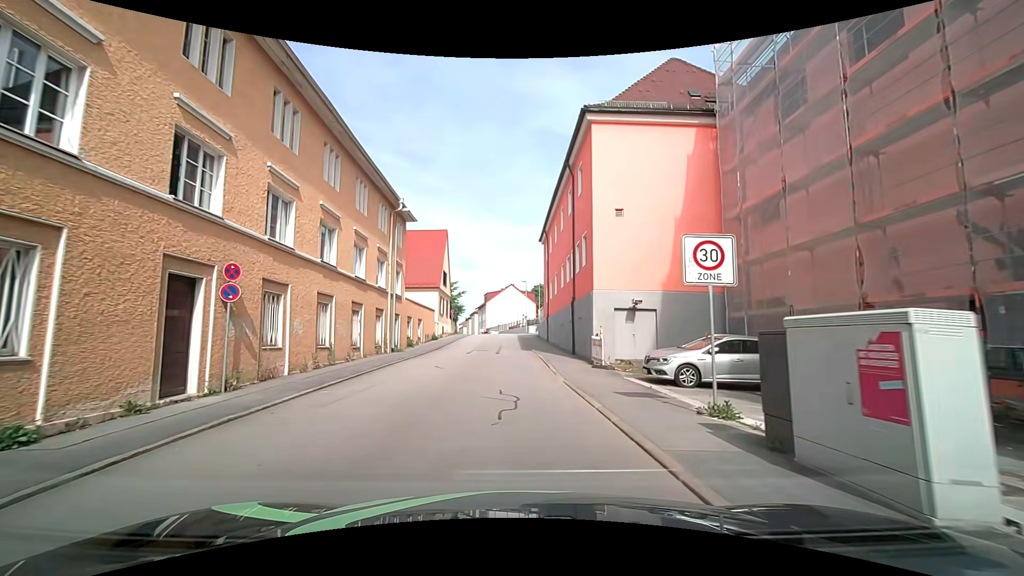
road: residential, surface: asphalt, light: Day
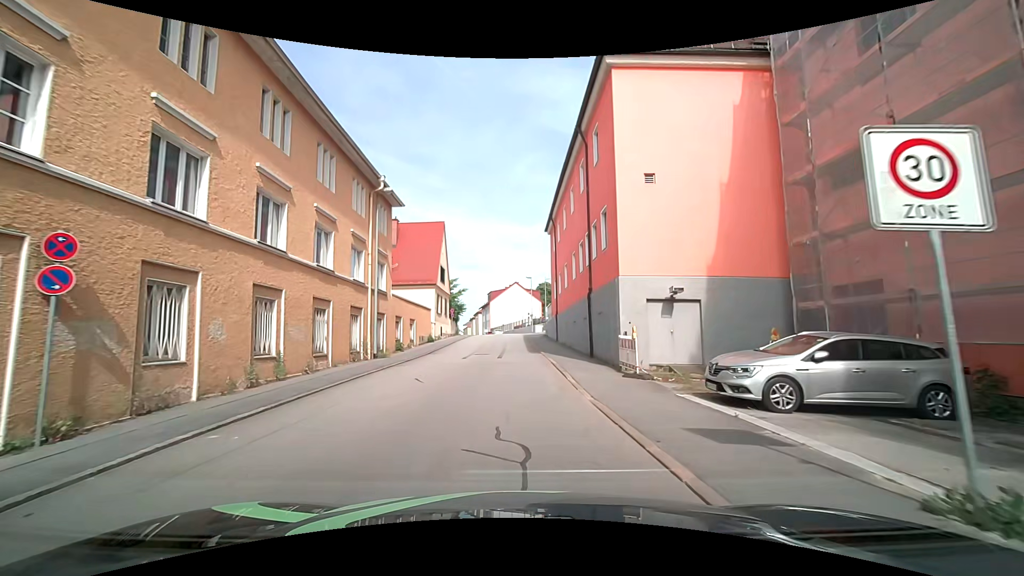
(0.0, +4.6) m; -1°
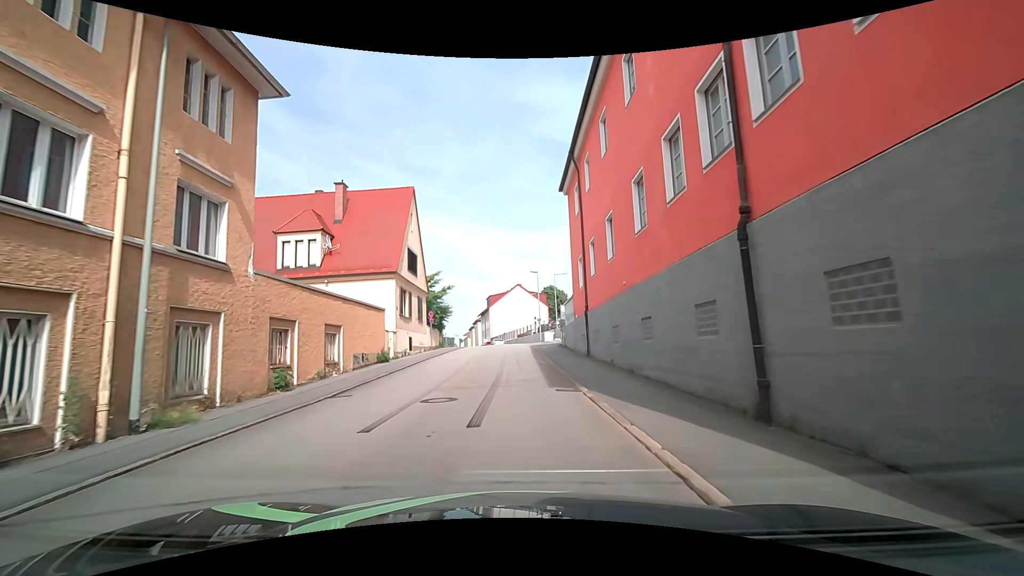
(+0.1, +15.0) m; -1°
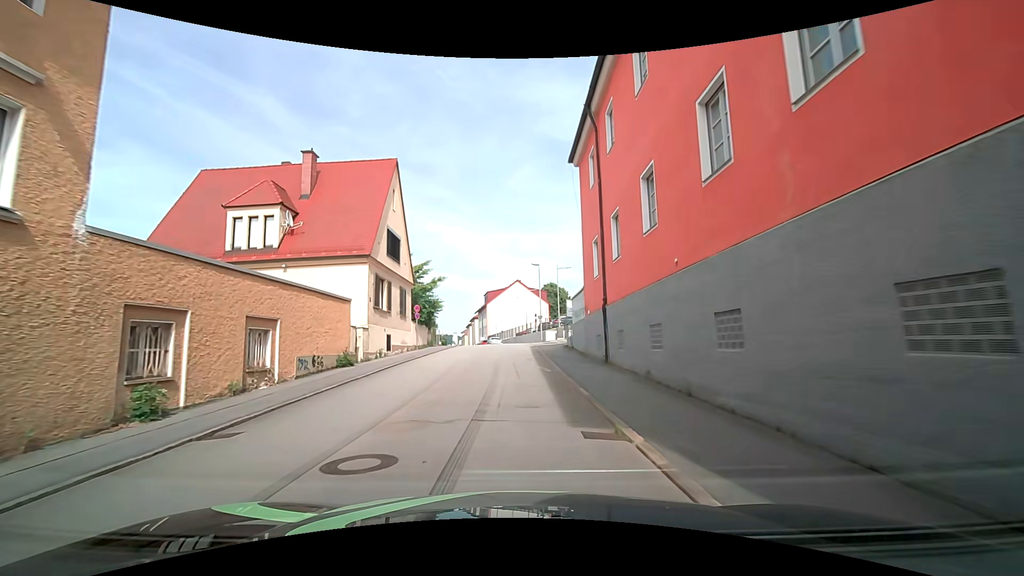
(+0.1, +5.1) m; +1°
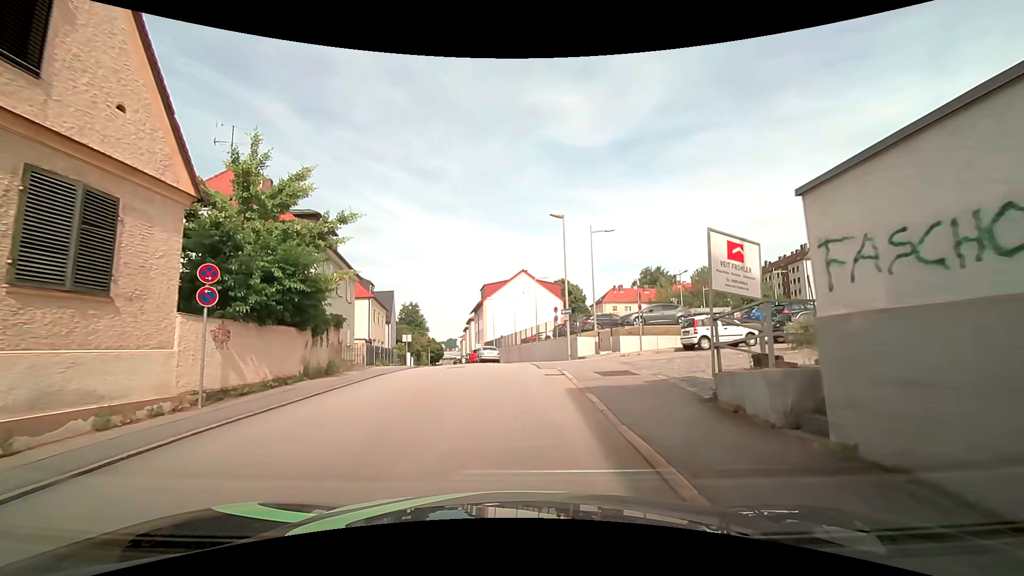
(-0.1, +22.9) m; -1°
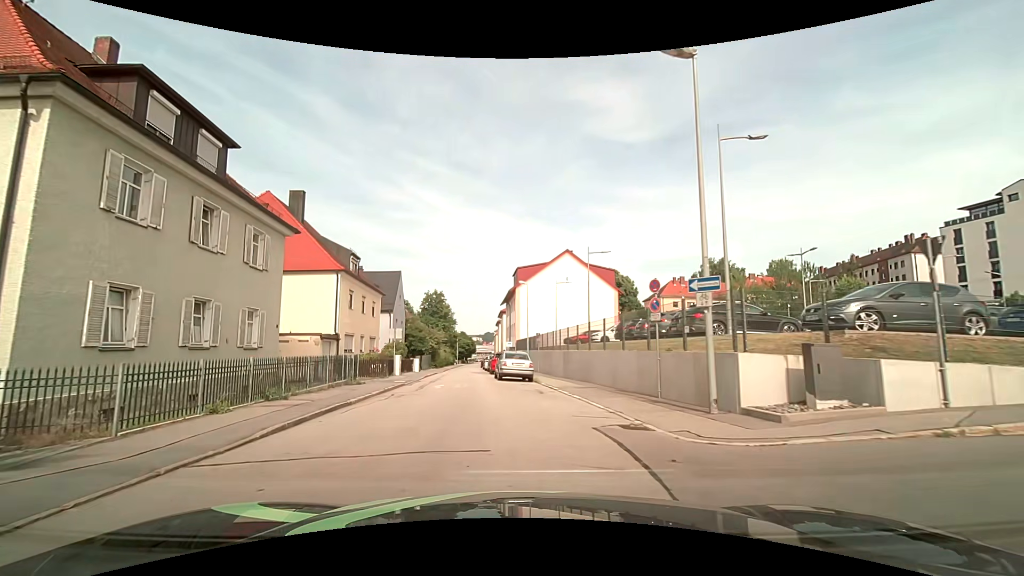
(0.0, +16.3) m; -4°
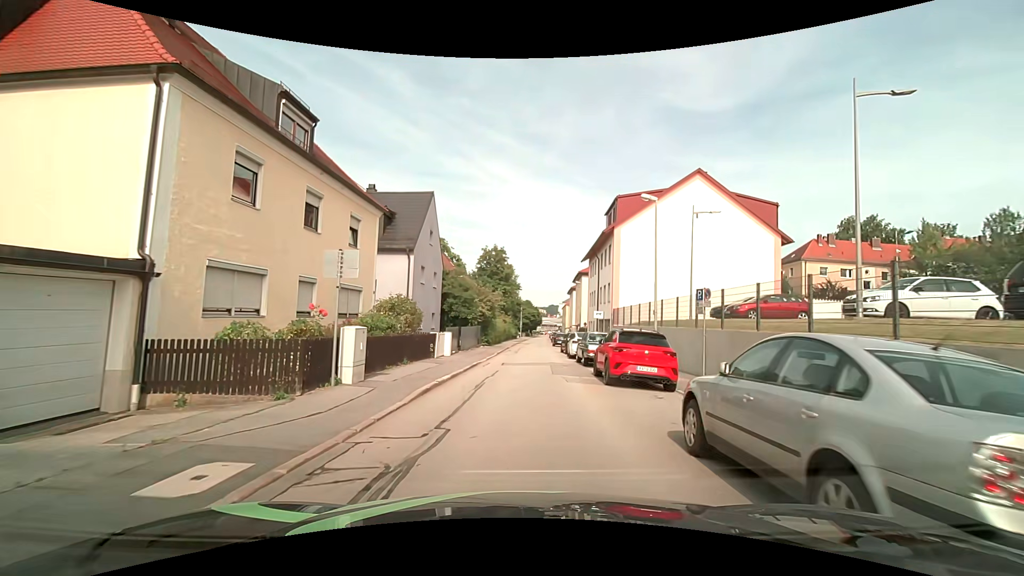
(-2.2, +21.3) m; -7°
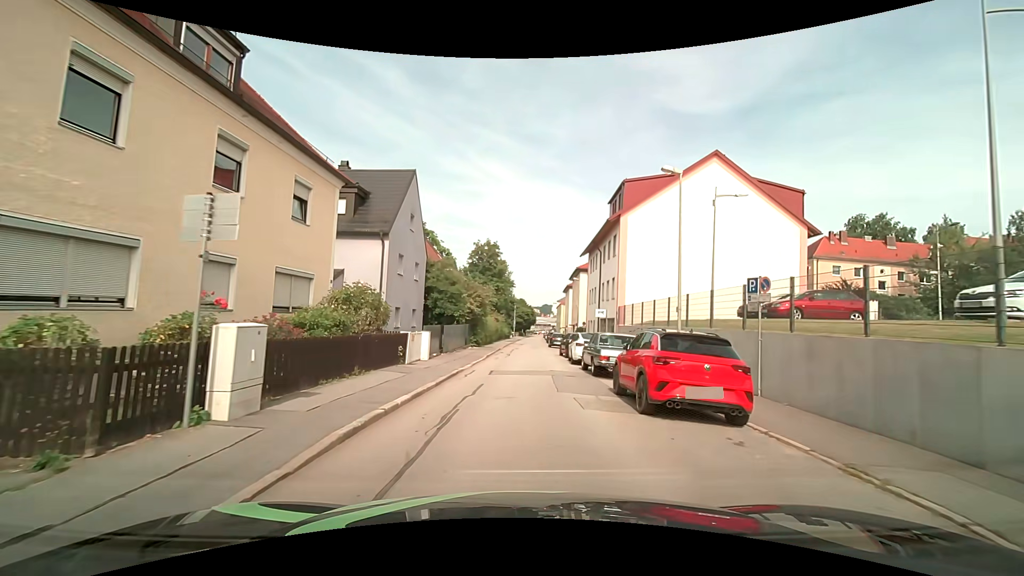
(0.0, +4.4) m; +1°
(0, +10) (0, +20) (+1, +30) (+1, +40) (+1, +50) (+1, +60) (+2, +70) (+2, +80) (+3, +90) (+3, +100) m
